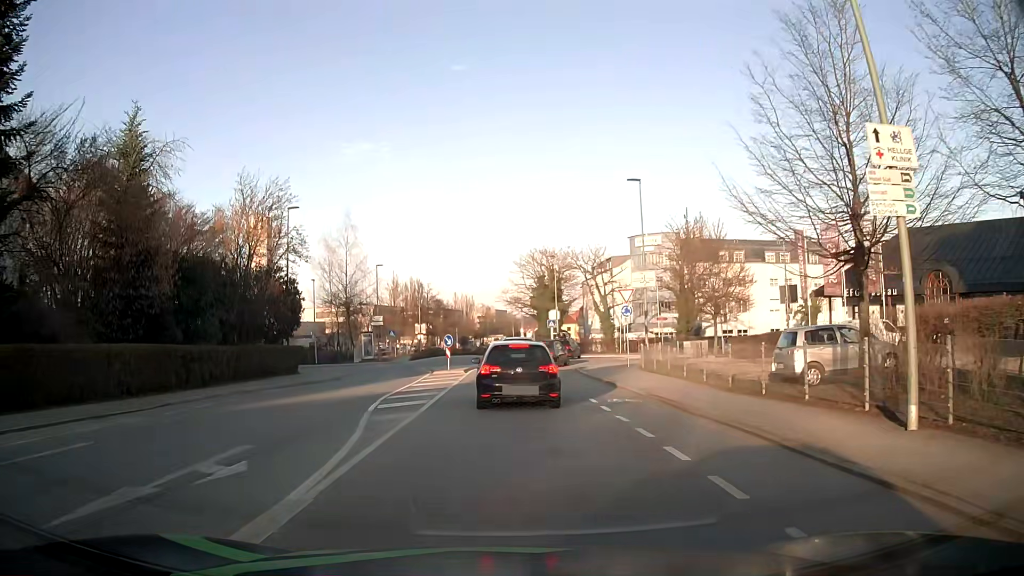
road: tertiary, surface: asphalt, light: Day
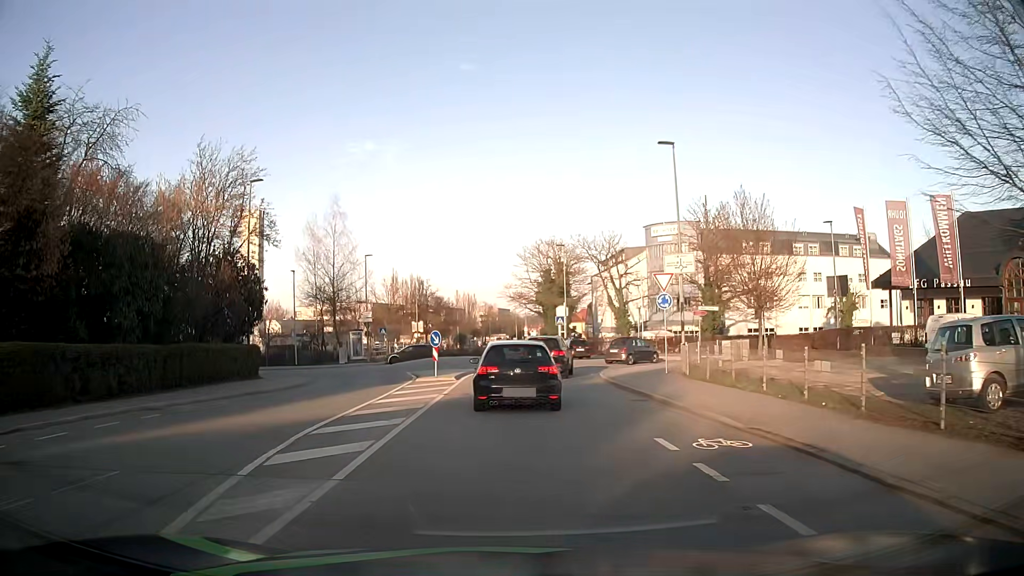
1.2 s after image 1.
(+0.1, +7.2) m; +2°
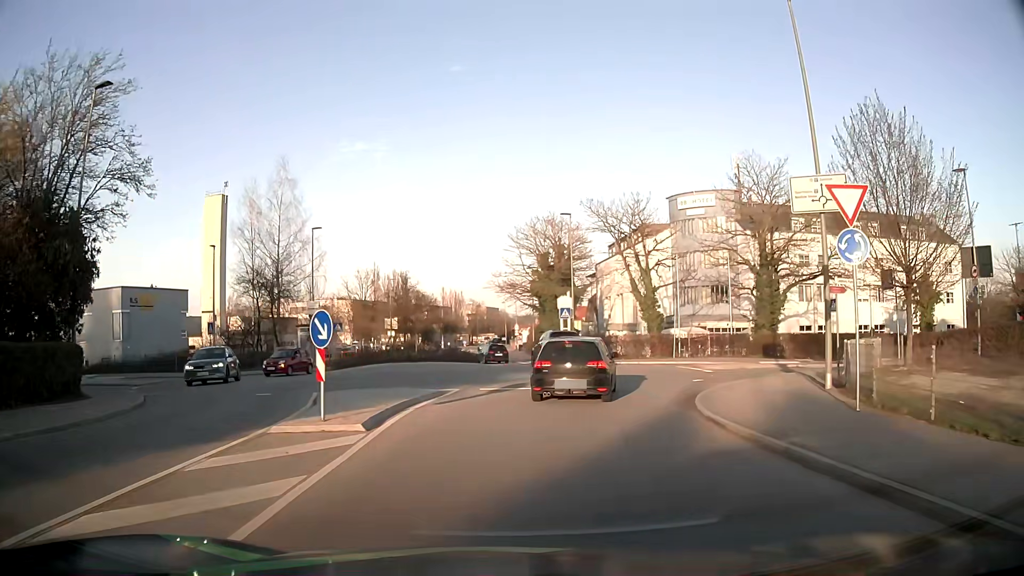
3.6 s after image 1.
(-0.4, +15.1) m; -1°
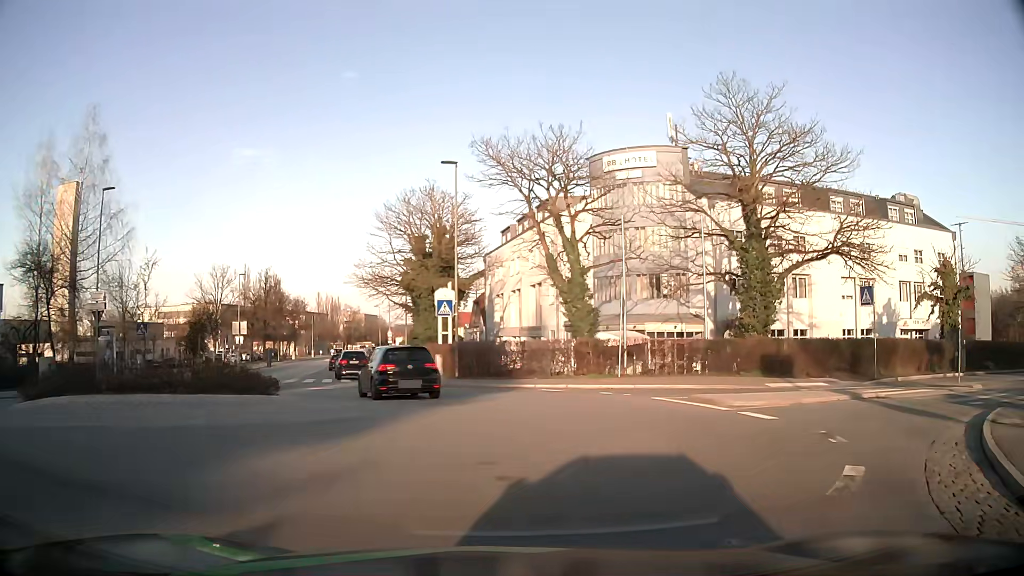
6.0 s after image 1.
(+1.1, +15.3) m; +11°
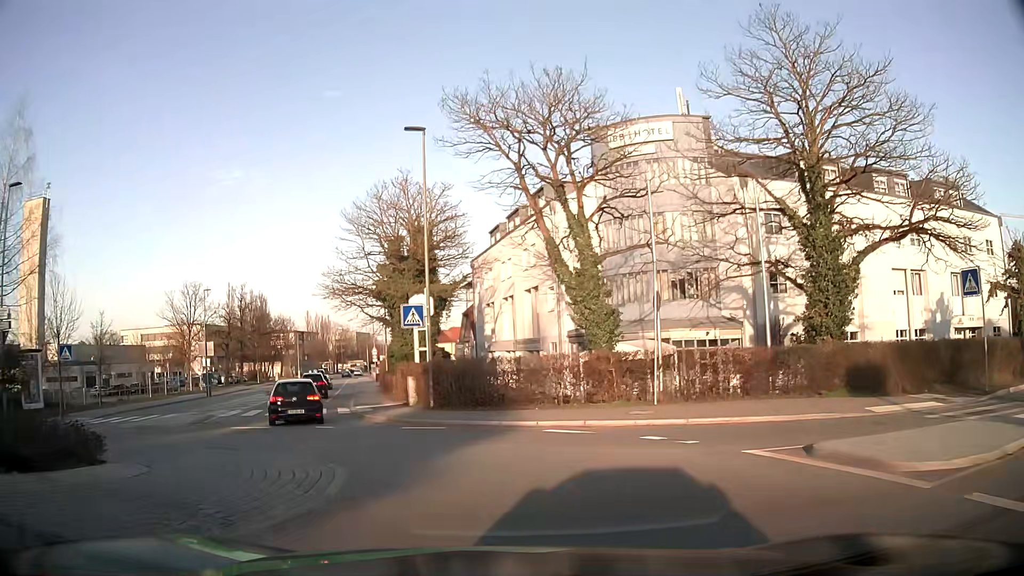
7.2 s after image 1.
(+0.2, +7.6) m; +1°
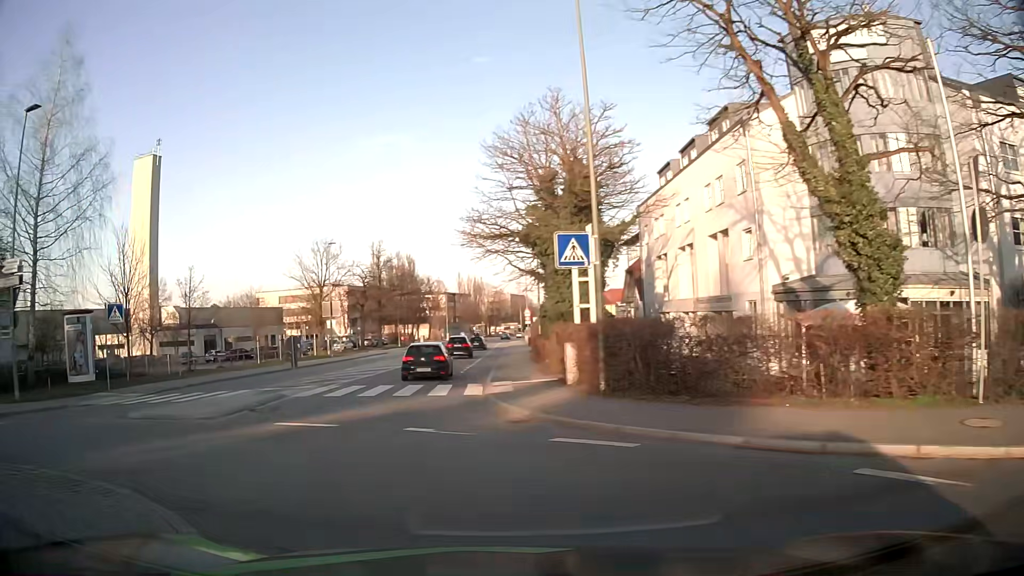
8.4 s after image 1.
(-1.0, +8.3) m; -14°
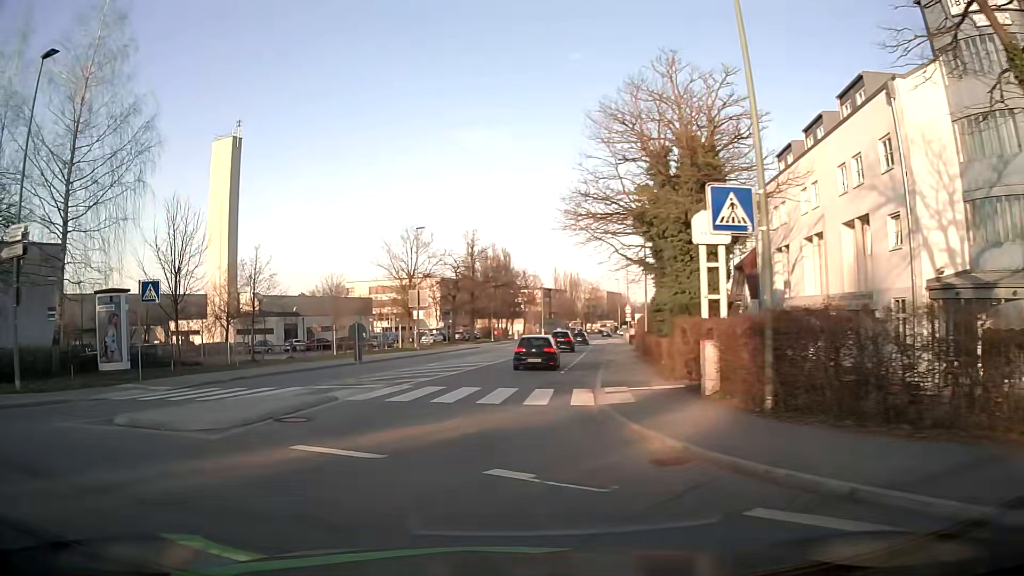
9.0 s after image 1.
(-0.3, +4.6) m; -8°
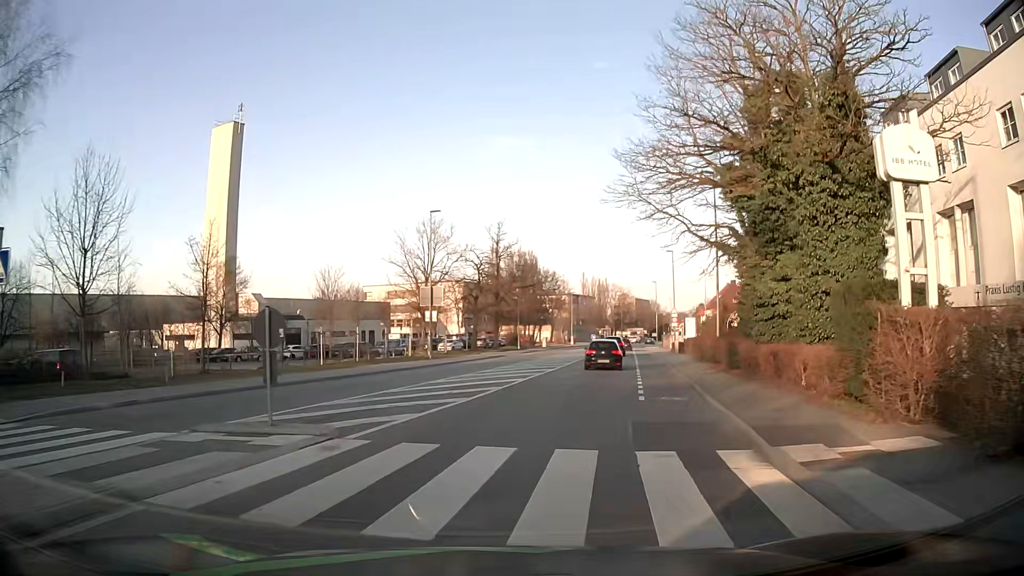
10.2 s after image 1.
(-0.4, +10.1) m; -1°
(0, +10) (+2, +20) (+3, +30) (+5, +40) (+7, +49) (+9, +59) (+11, +69) (+13, +79) (+14, +89) (+16, +99) m
